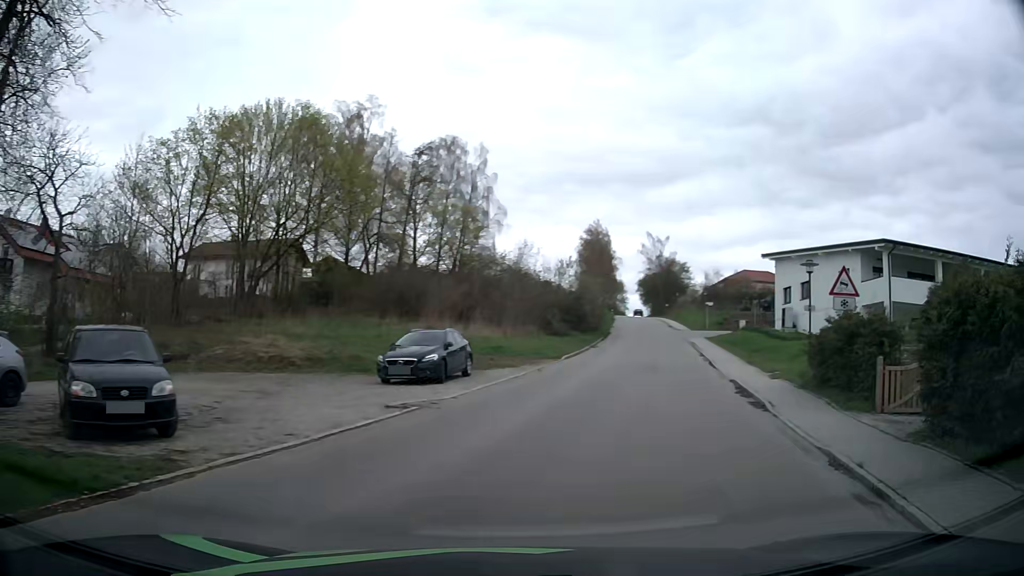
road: unclassified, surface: asphalt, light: Day
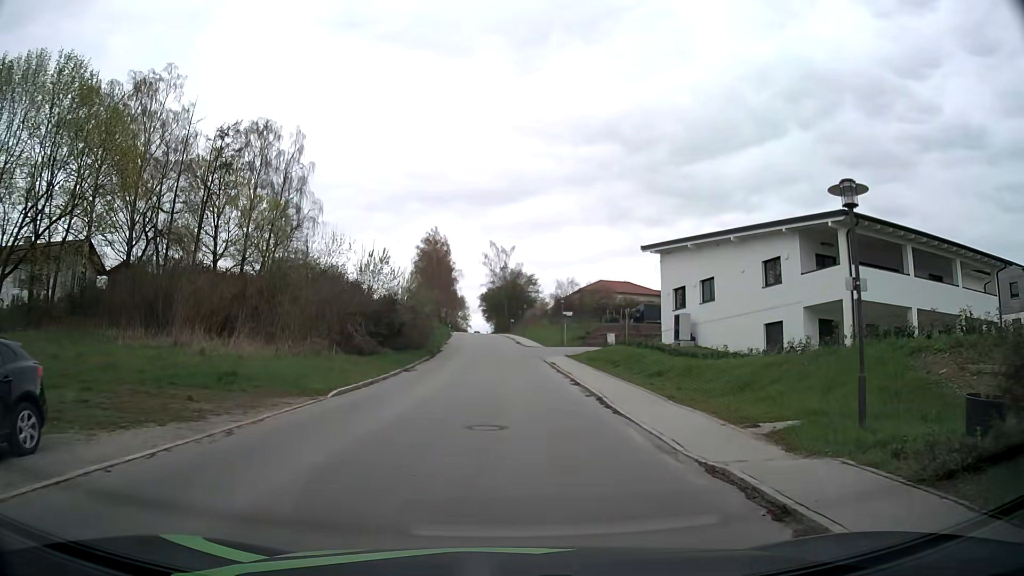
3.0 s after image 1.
(+3.1, +13.5) m; +15°
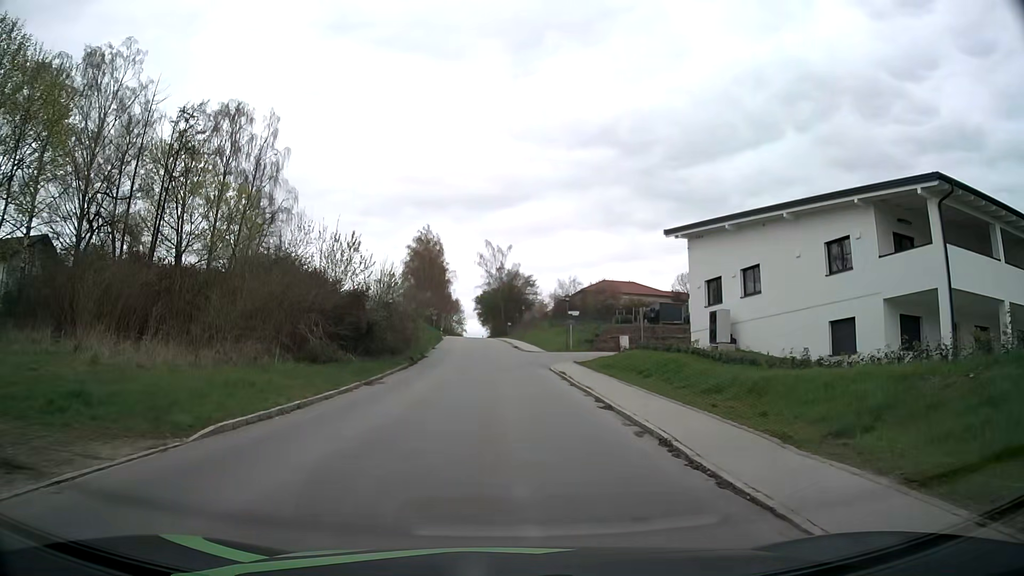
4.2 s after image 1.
(+0.1, +7.5) m; +1°
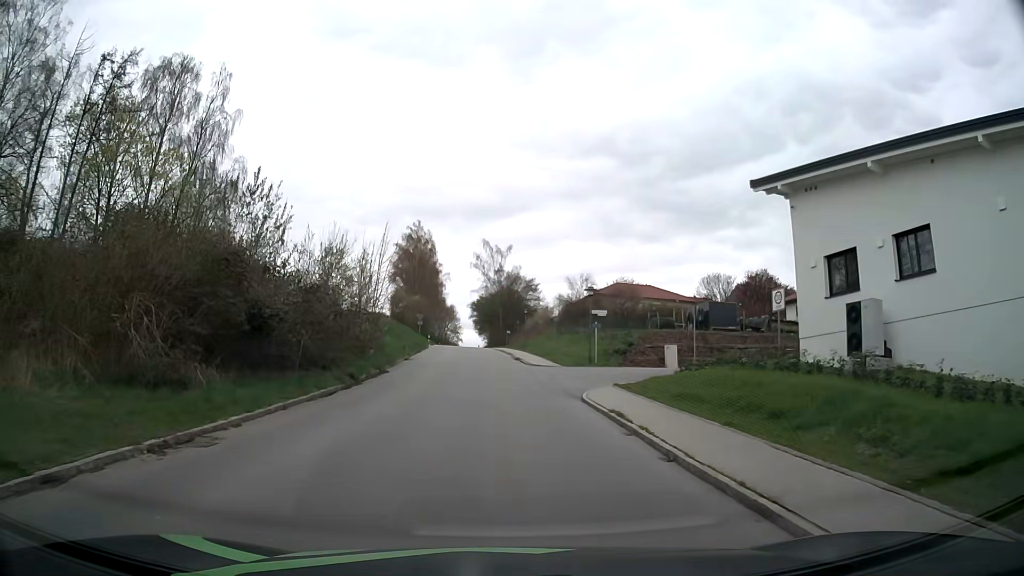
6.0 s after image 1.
(0.0, +13.5) m; 0°
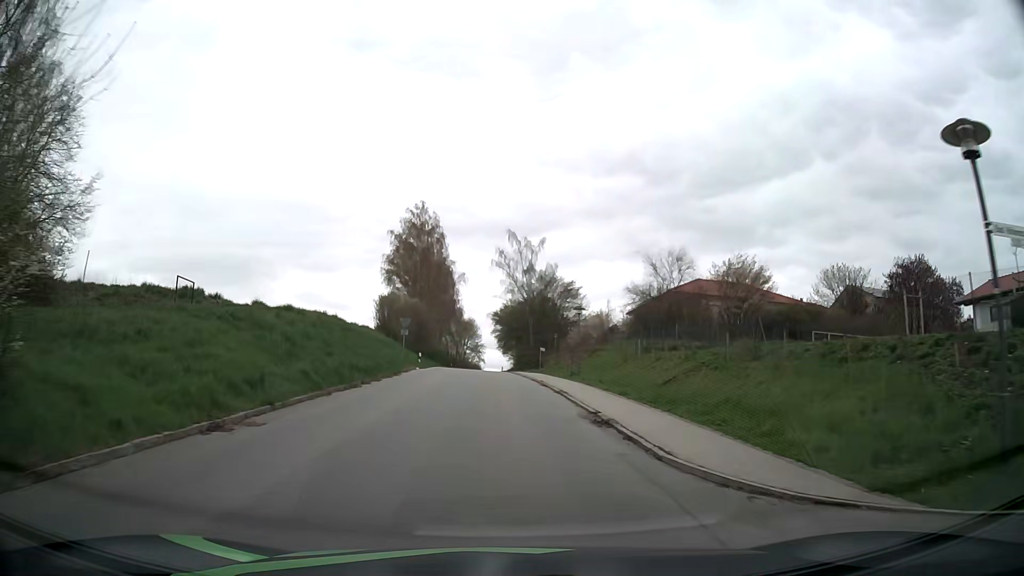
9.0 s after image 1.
(-0.5, +28.1) m; -2°
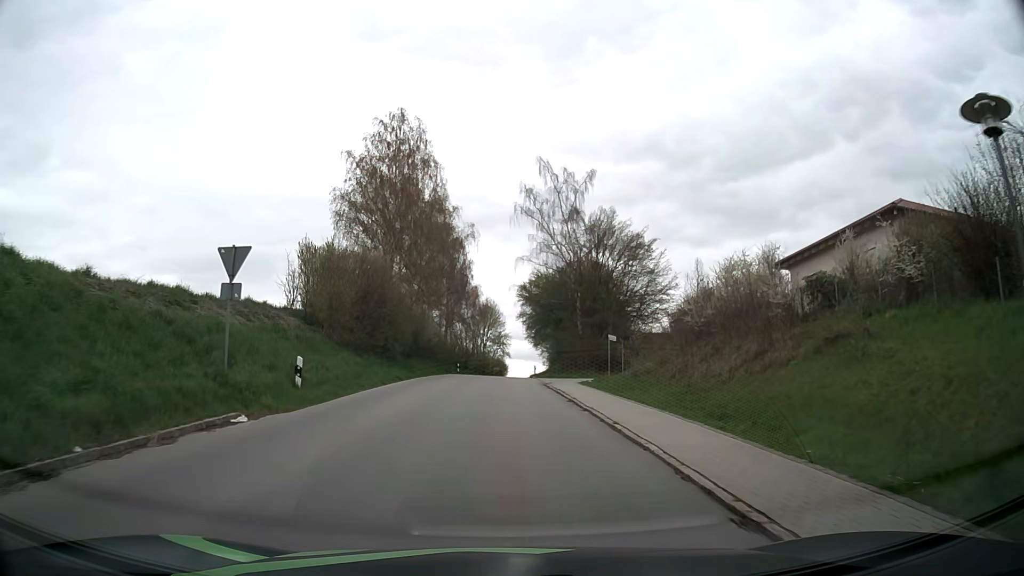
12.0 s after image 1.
(-0.5, +32.4) m; -2°
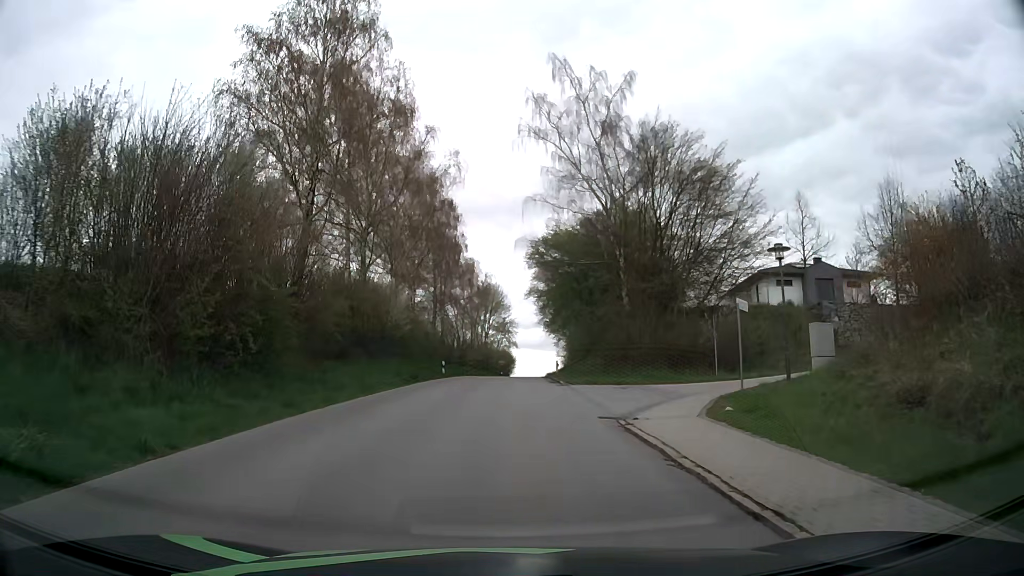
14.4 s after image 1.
(-0.1, +20.4) m; 0°
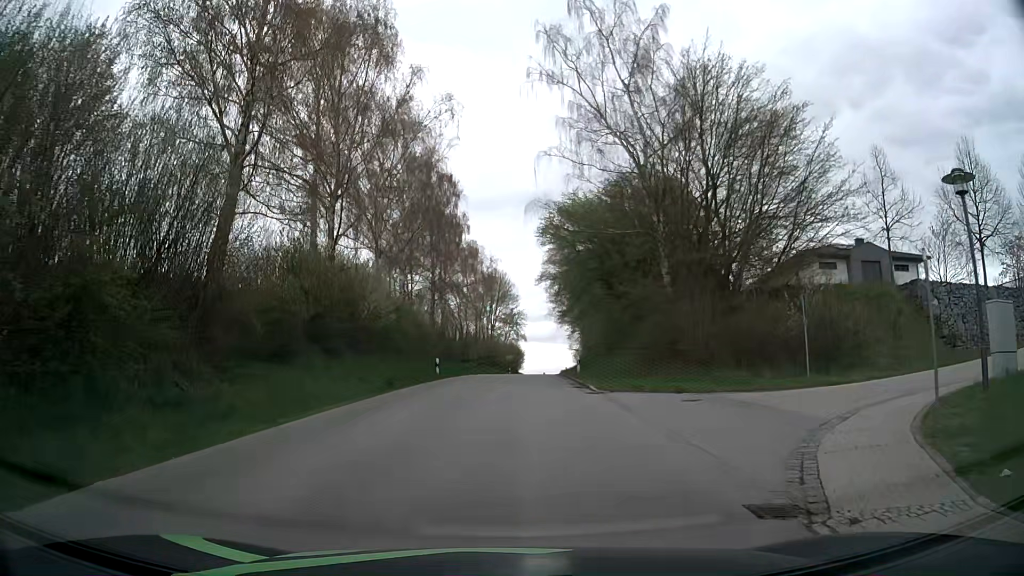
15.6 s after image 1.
(-0.1, +8.2) m; -1°
